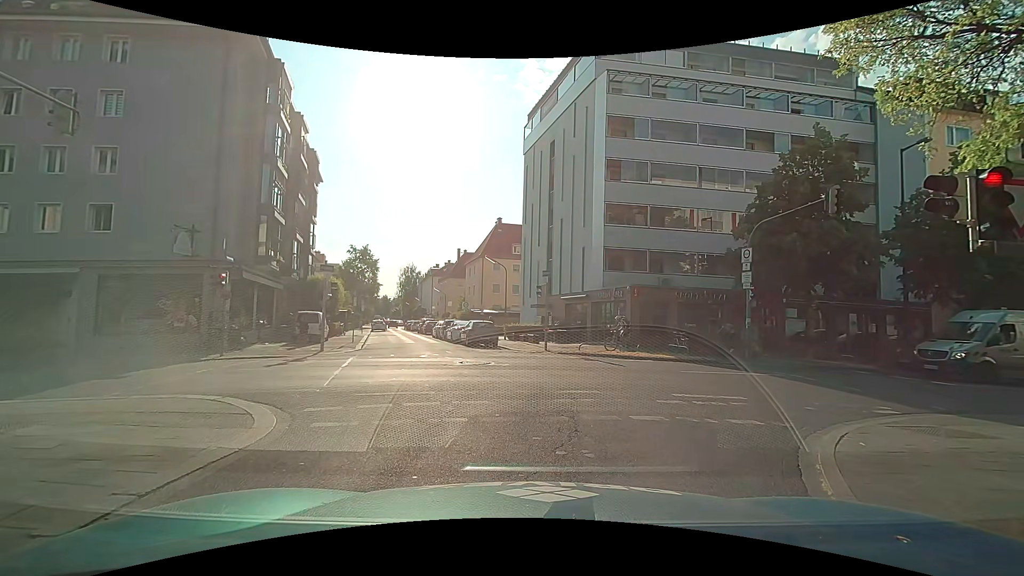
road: residential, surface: asphalt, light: Day
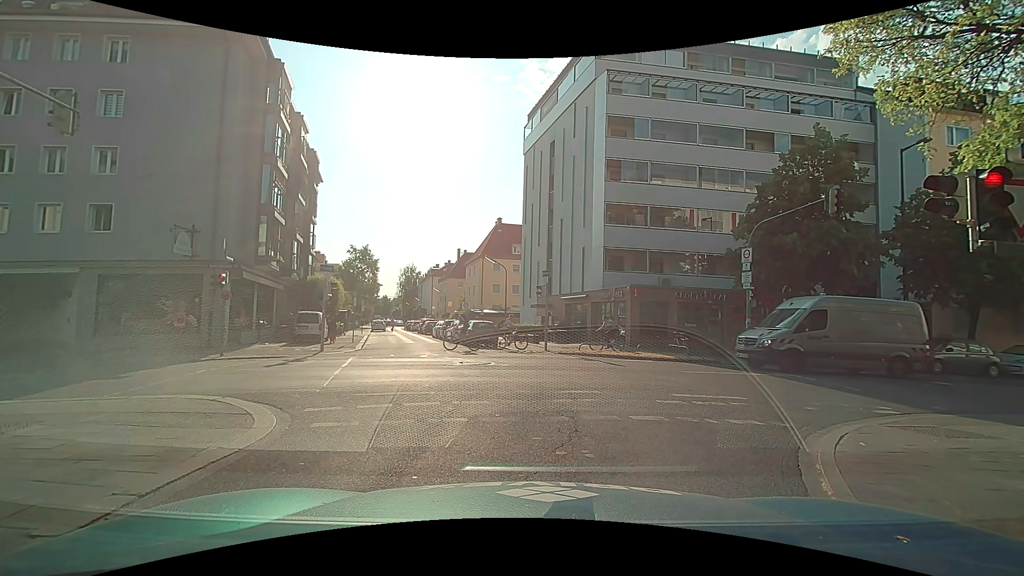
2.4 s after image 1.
(0.0, 0.0) m; 0°
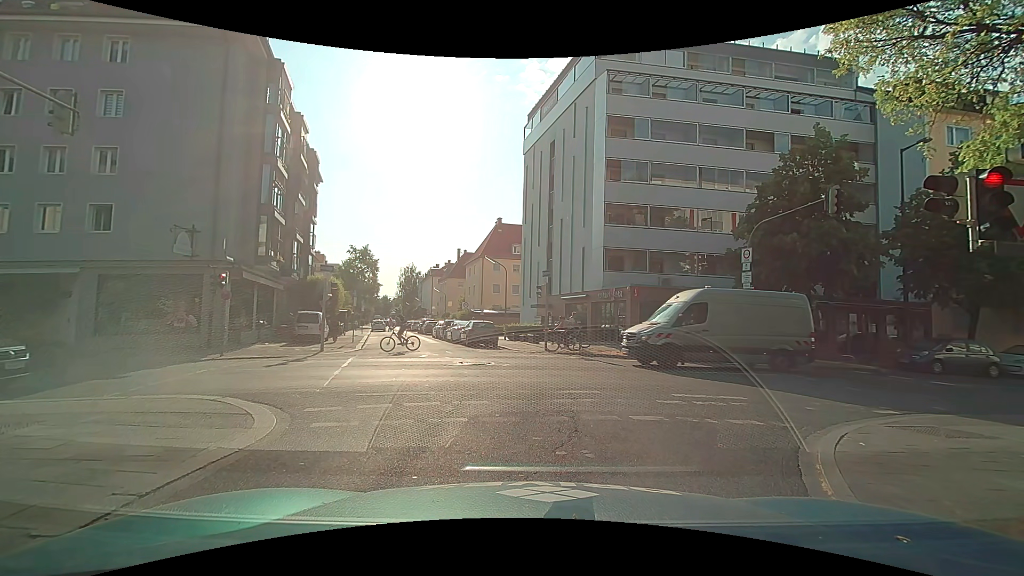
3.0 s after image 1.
(0.0, 0.0) m; 0°
